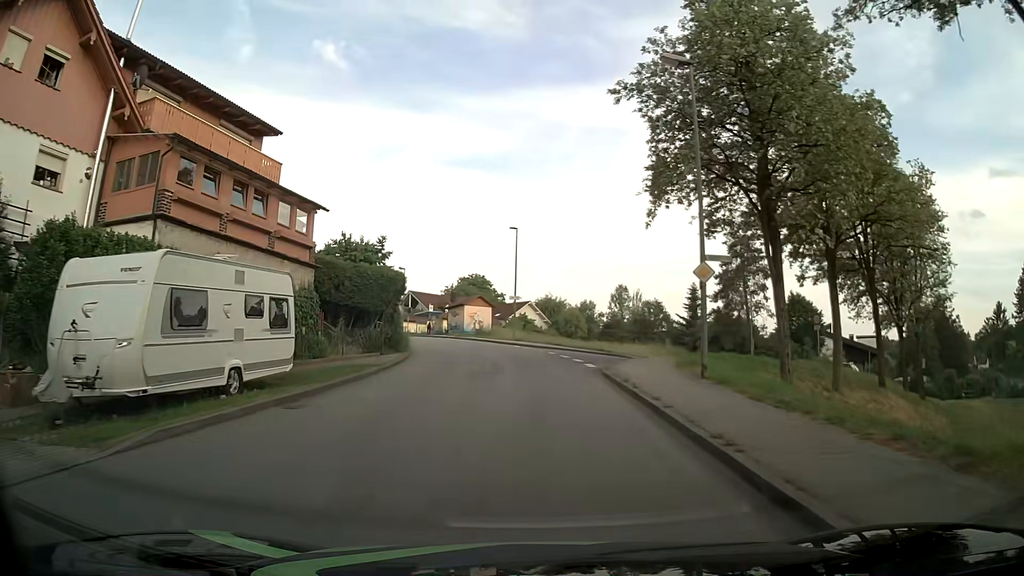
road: unclassified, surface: asphalt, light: Day
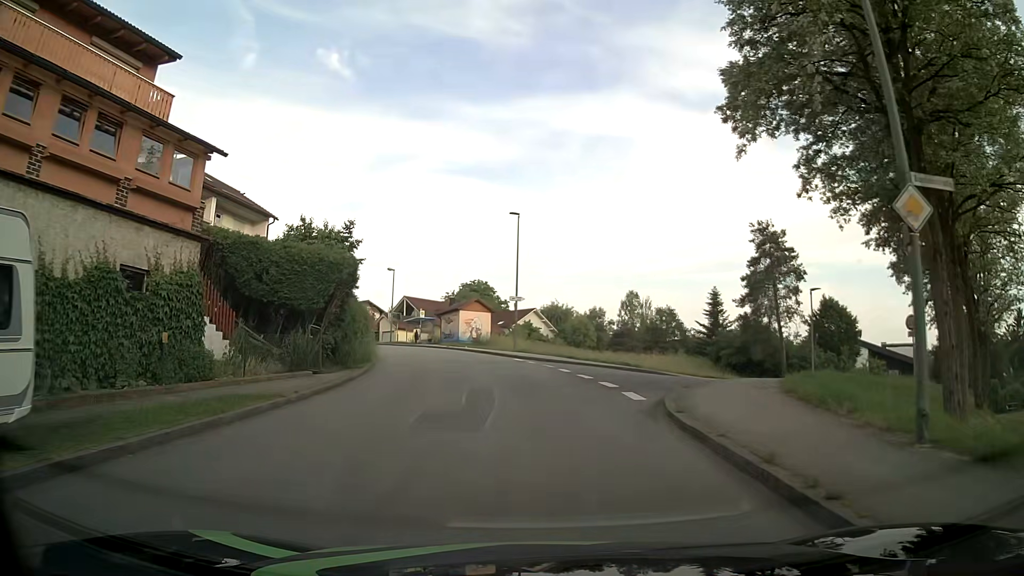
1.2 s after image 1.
(0.0, +8.9) m; 0°
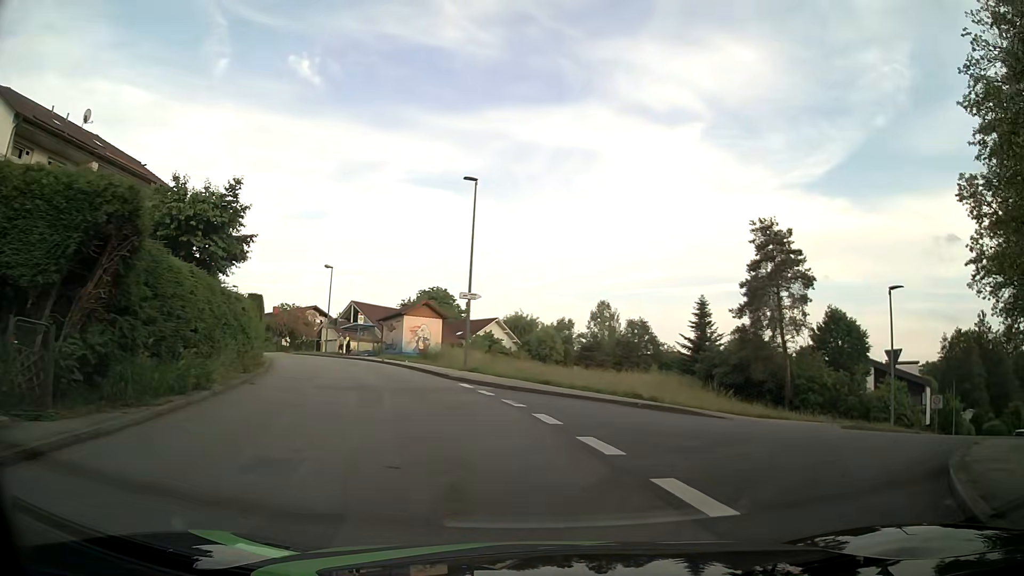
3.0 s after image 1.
(0.0, +10.9) m; +1°
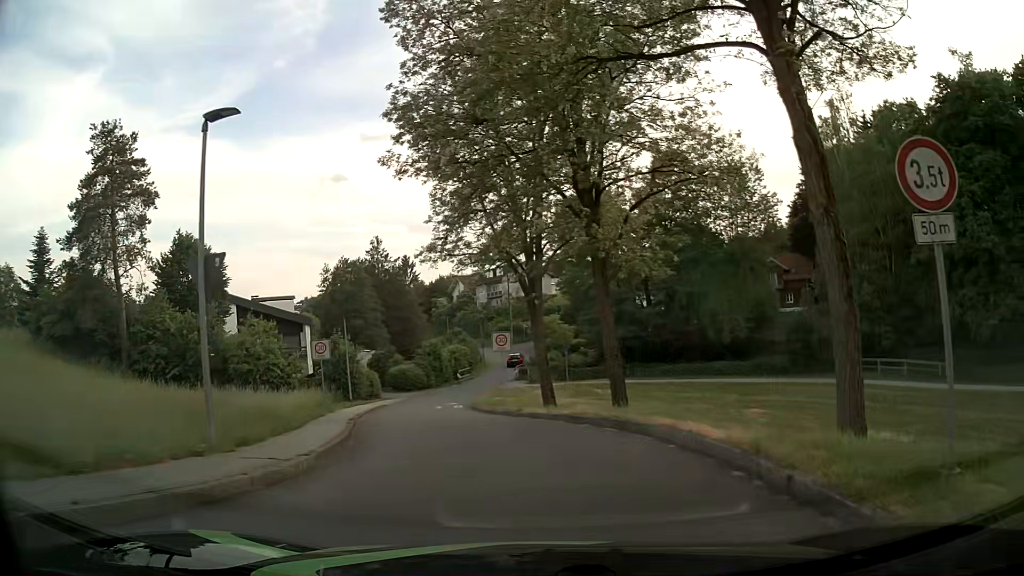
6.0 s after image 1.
(+6.7, +12.4) m; +56°
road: residential
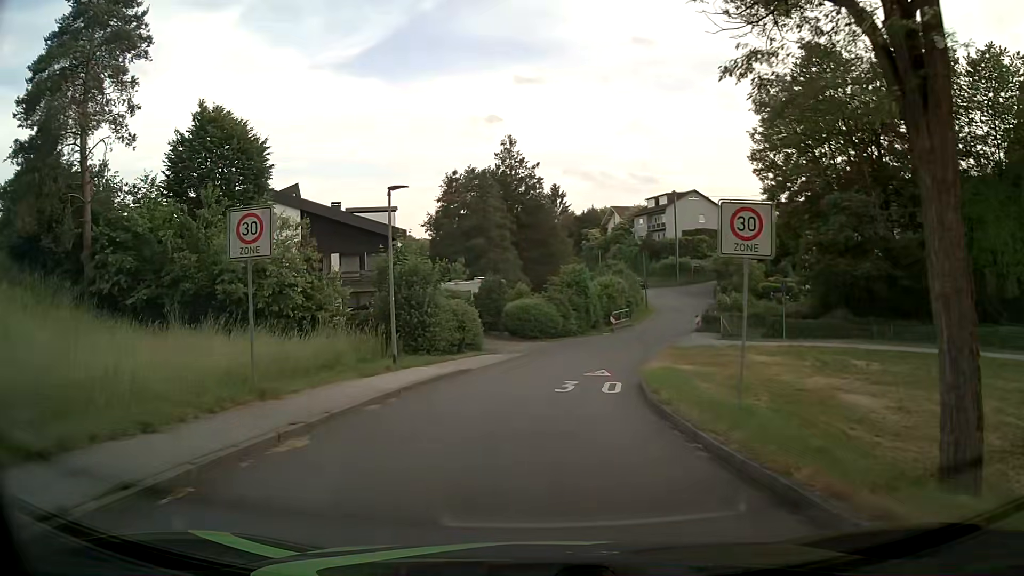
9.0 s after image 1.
(-2.2, +19.5) m; -13°
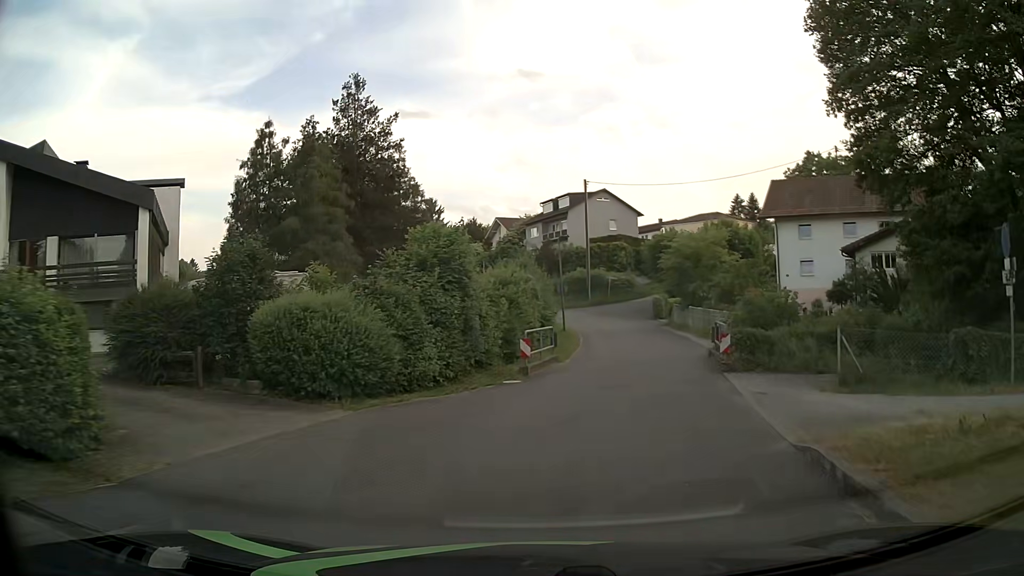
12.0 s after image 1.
(+1.2, +22.4) m; +9°
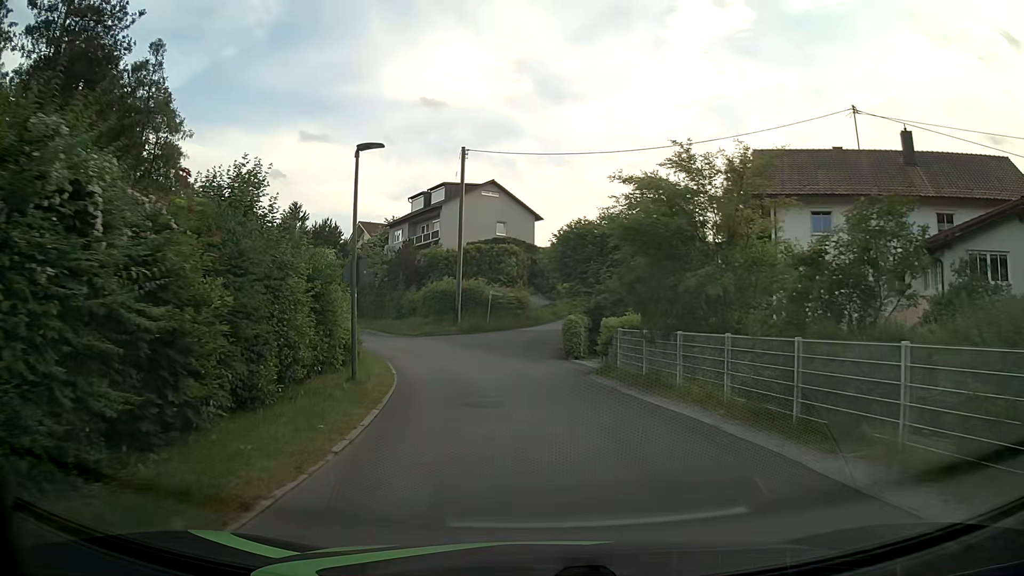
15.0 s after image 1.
(+2.7, +21.4) m; +10°
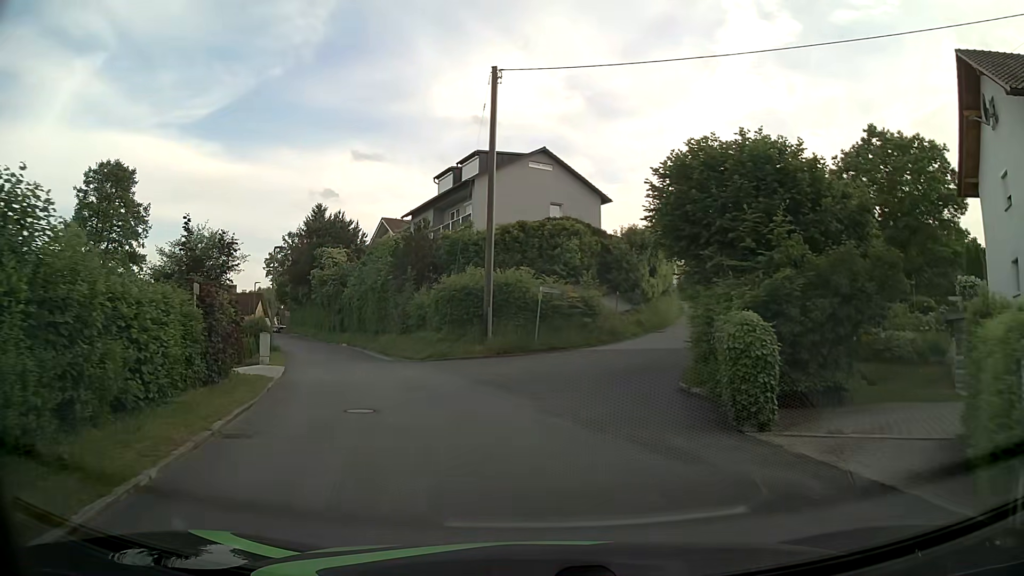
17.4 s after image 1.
(-0.6, +16.5) m; -4°
